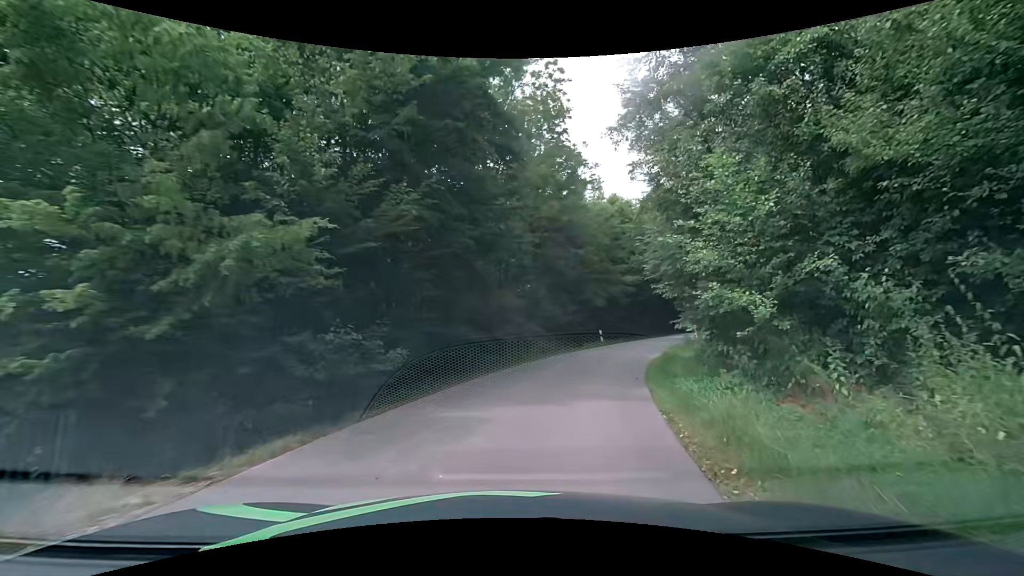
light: Day
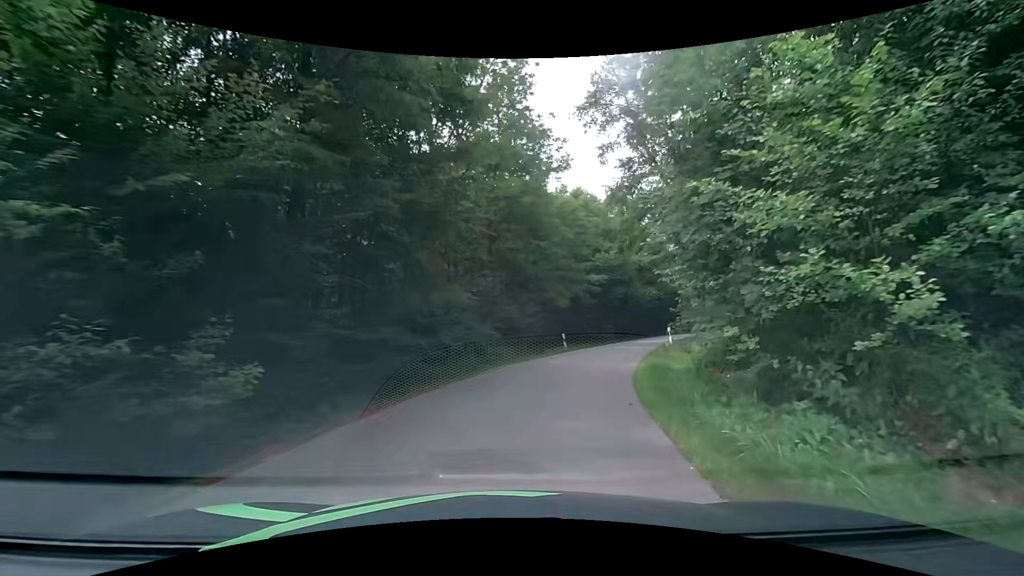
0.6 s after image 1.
(+0.2, +4.1) m; +5°
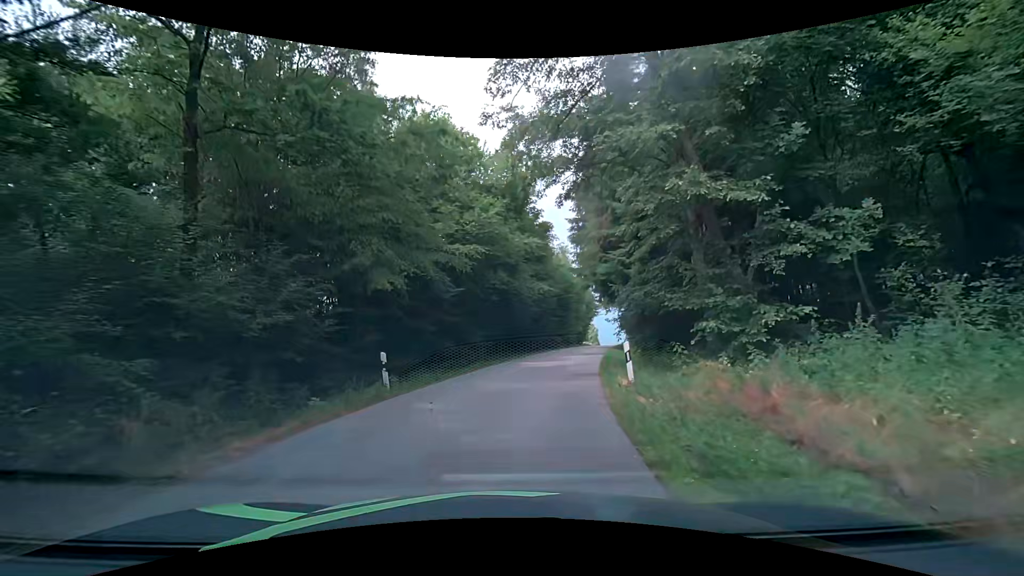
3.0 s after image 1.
(+2.4, +16.3) m; +16°
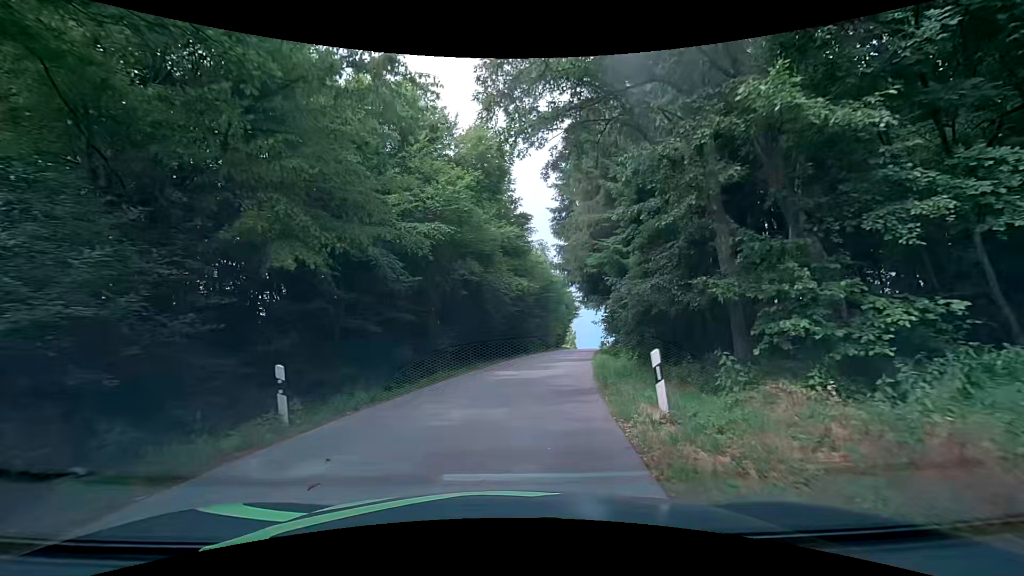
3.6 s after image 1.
(+0.1, +4.2) m; +3°
(0, +10) (+1, +20) (+3, +30) (+5, +40) (+7, +49) (+9, +59) (+11, +69) (+13, +79) (+15, +89) (+16, +98) m
